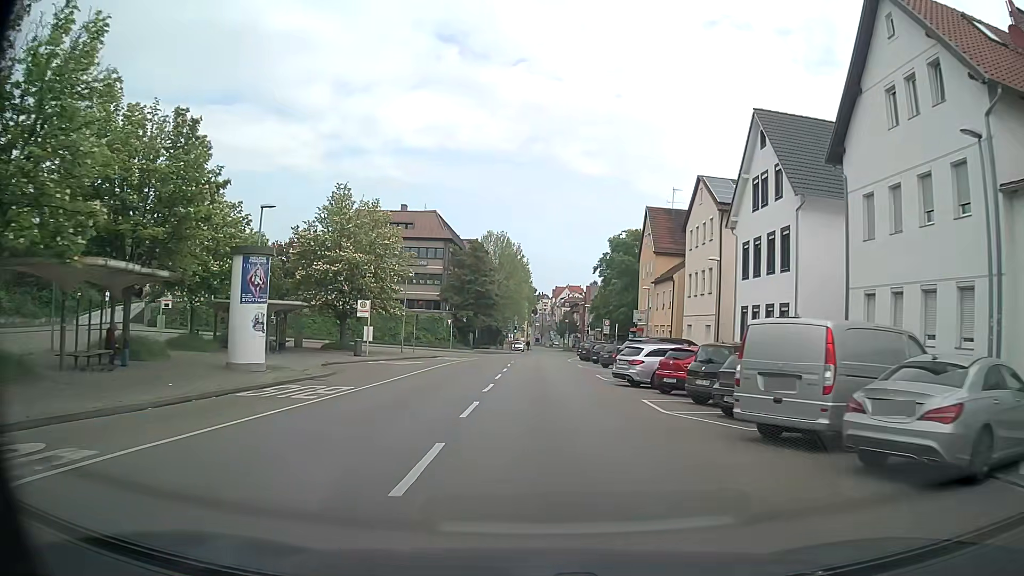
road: tertiary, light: Day
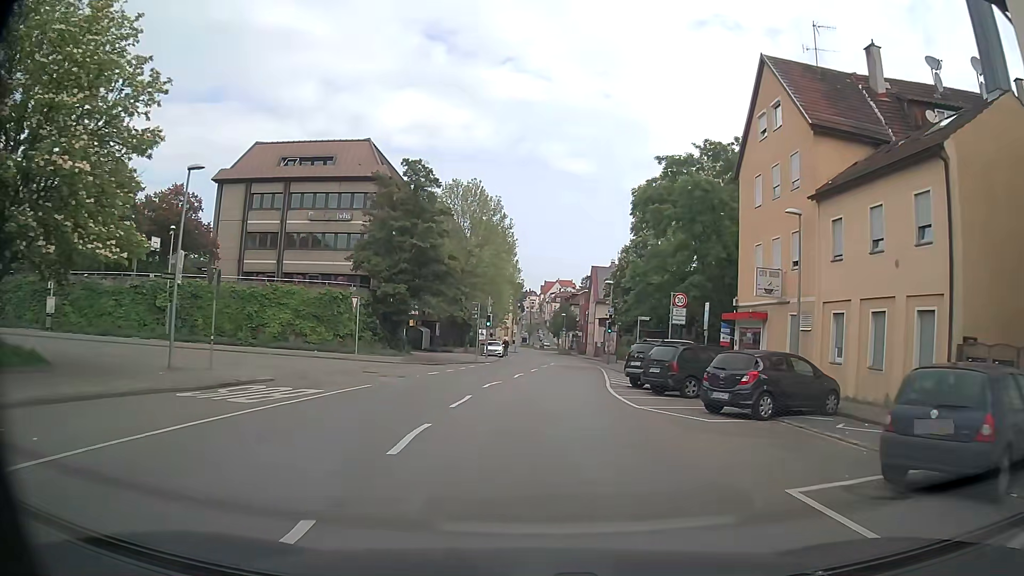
(+0.4, +34.3) m; +1°
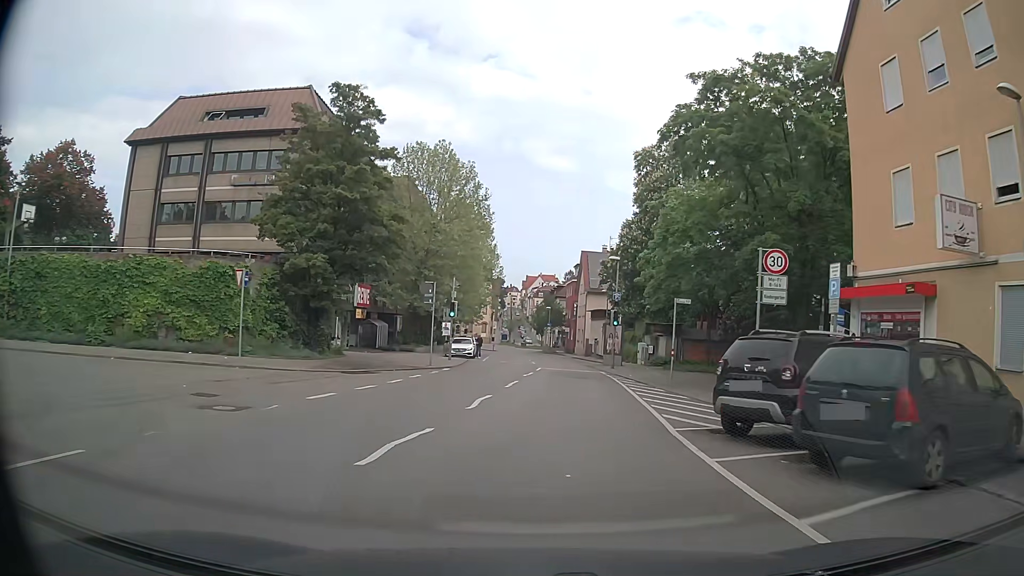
(+0.2, +13.0) m; +1°
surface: asphalt
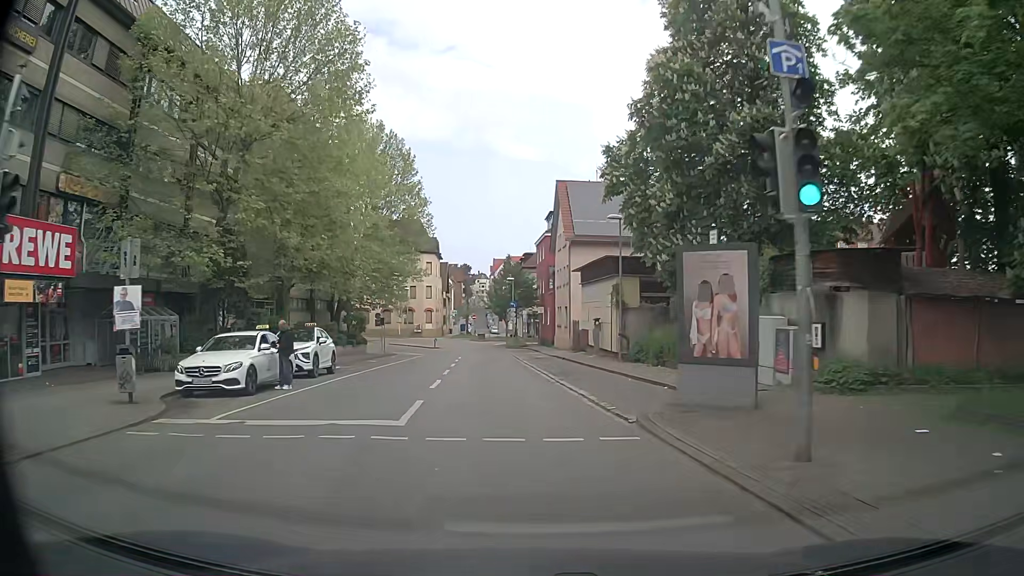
(+2.1, +31.8) m; +3°
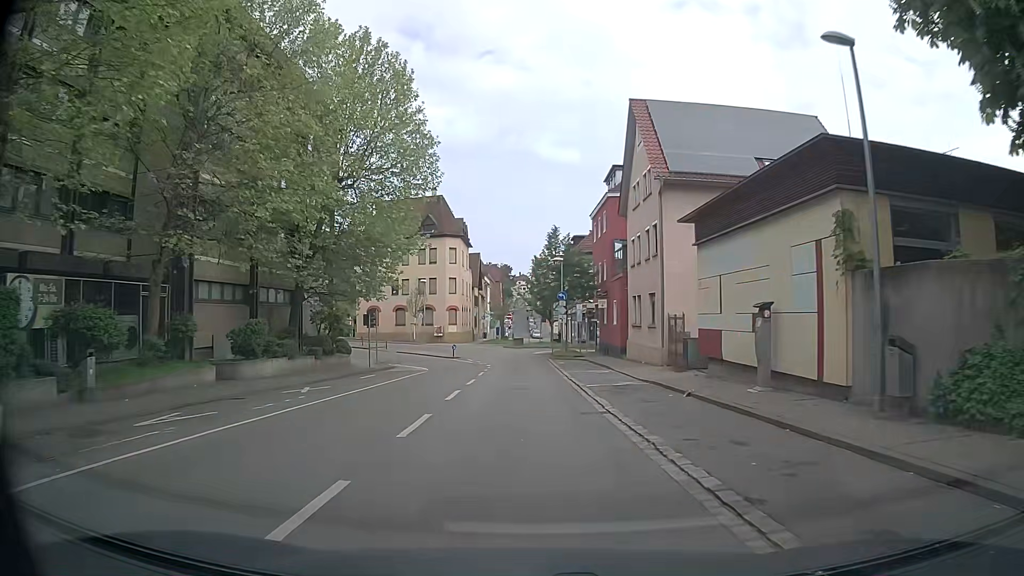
(-1.1, +18.8) m; -5°
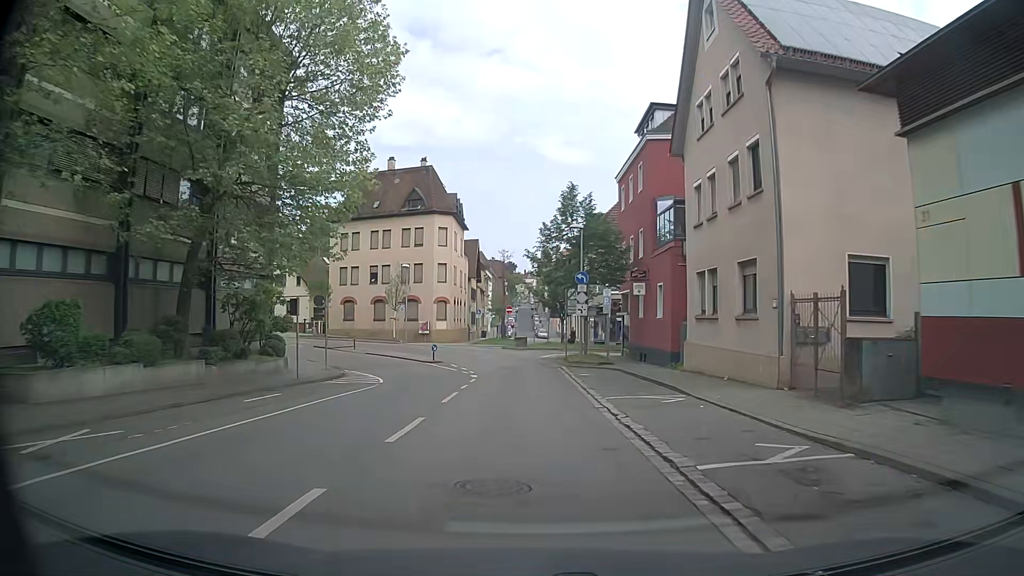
(0.0, +12.5) m; 0°
